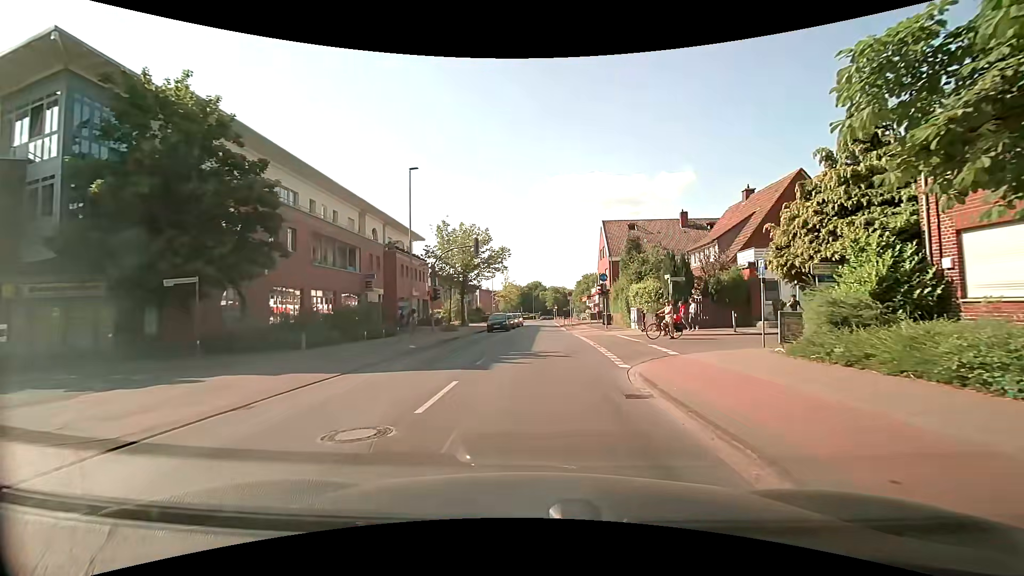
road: tertiary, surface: asphalt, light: Day
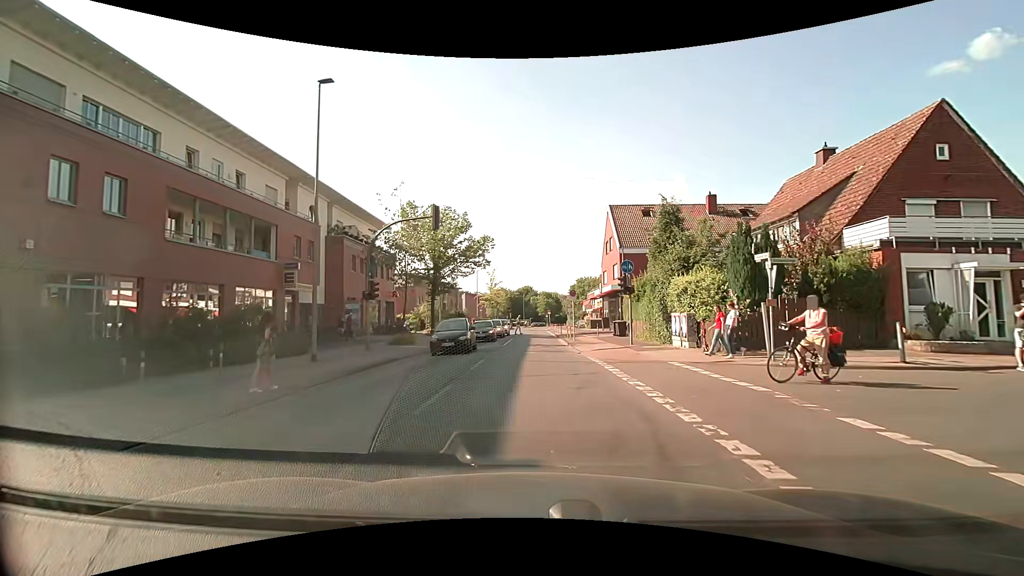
(+0.1, +12.2) m; 0°
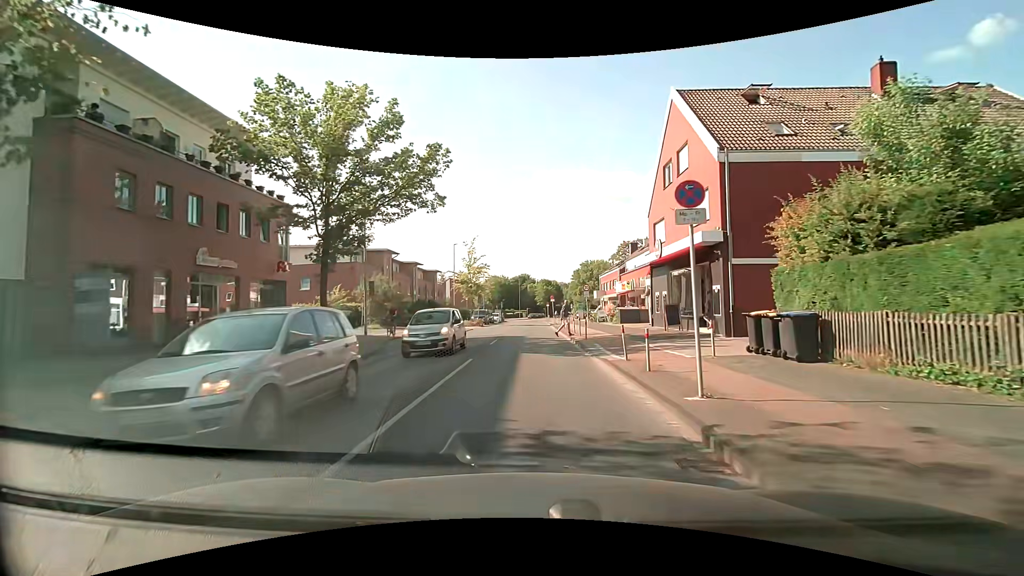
(+0.3, +23.3) m; 0°
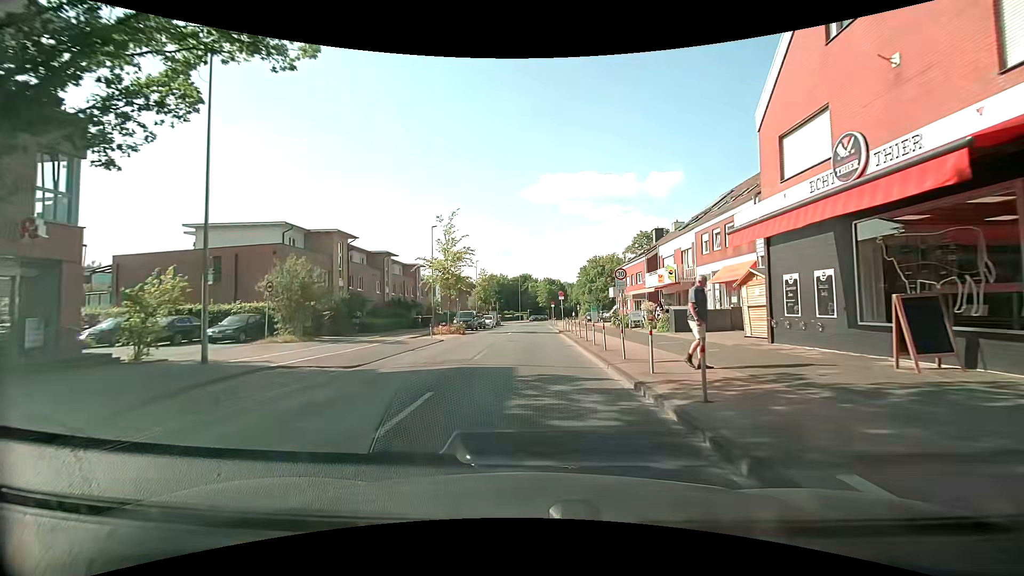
(0.0, +15.1) m; 0°
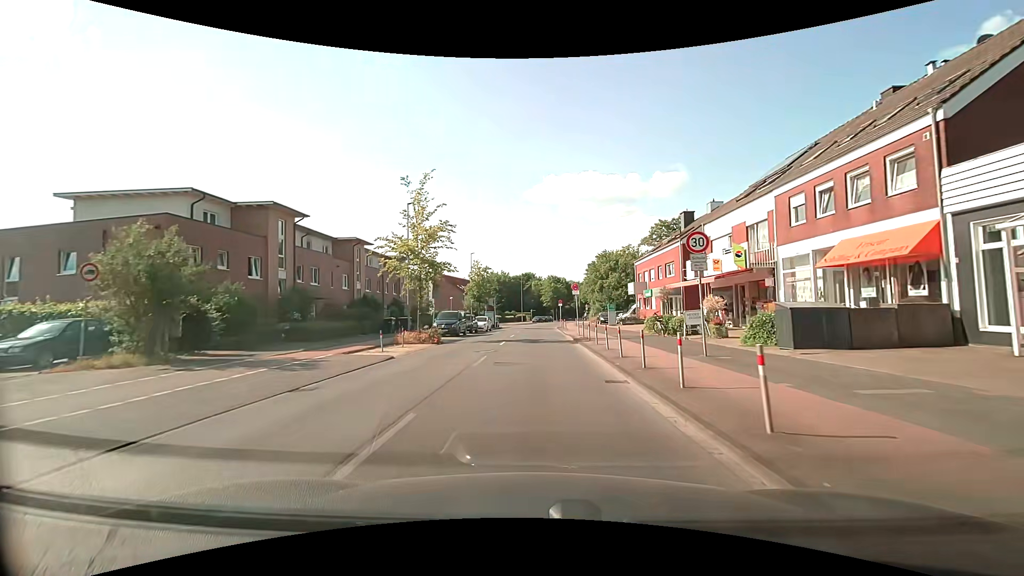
(0.0, +11.1) m; 0°
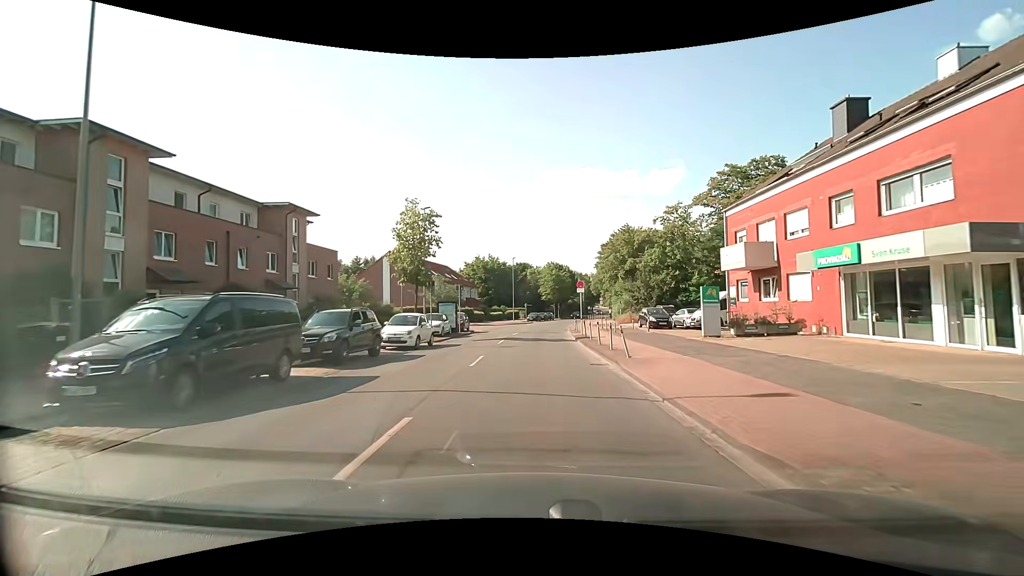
(+0.2, +28.3) m; +1°
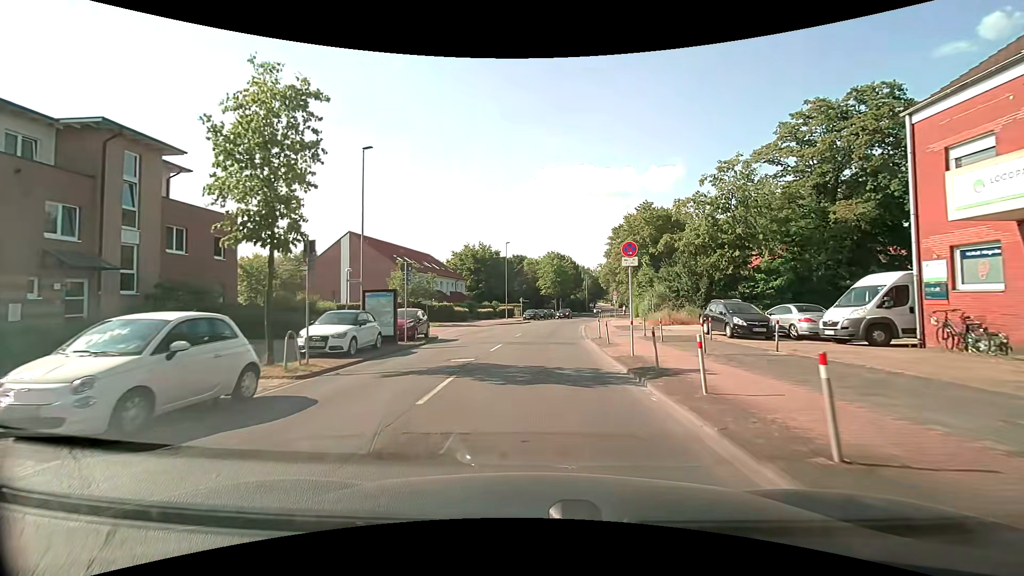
(0.0, +14.8) m; 0°
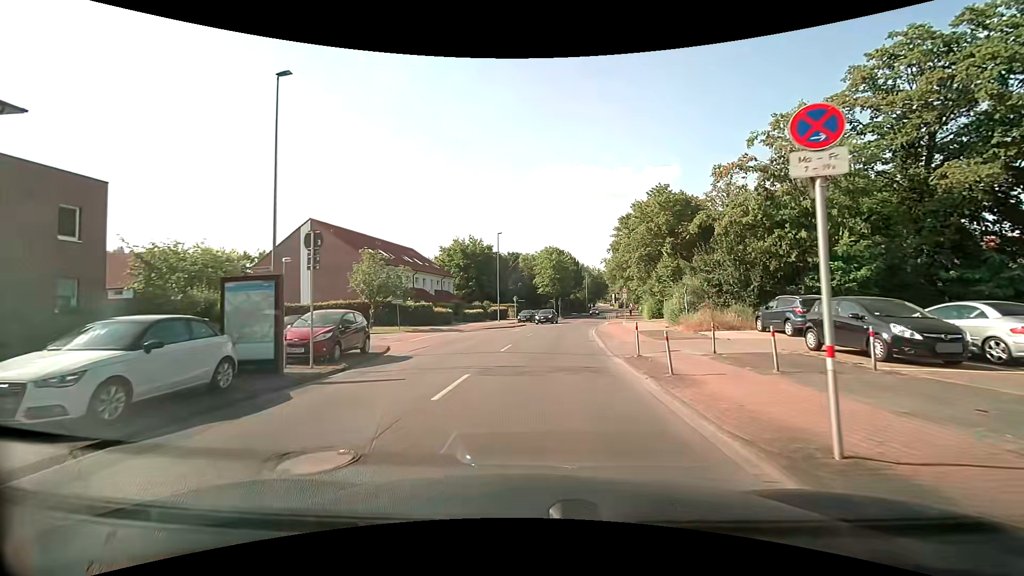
(+0.1, +8.8) m; +1°
(0, +10) (0, +20) (0, +30) (-8, +35) (-18, +35) (-28, +35) (-38, +35) (-48, +34) (-58, +32) (-67, +28) m
